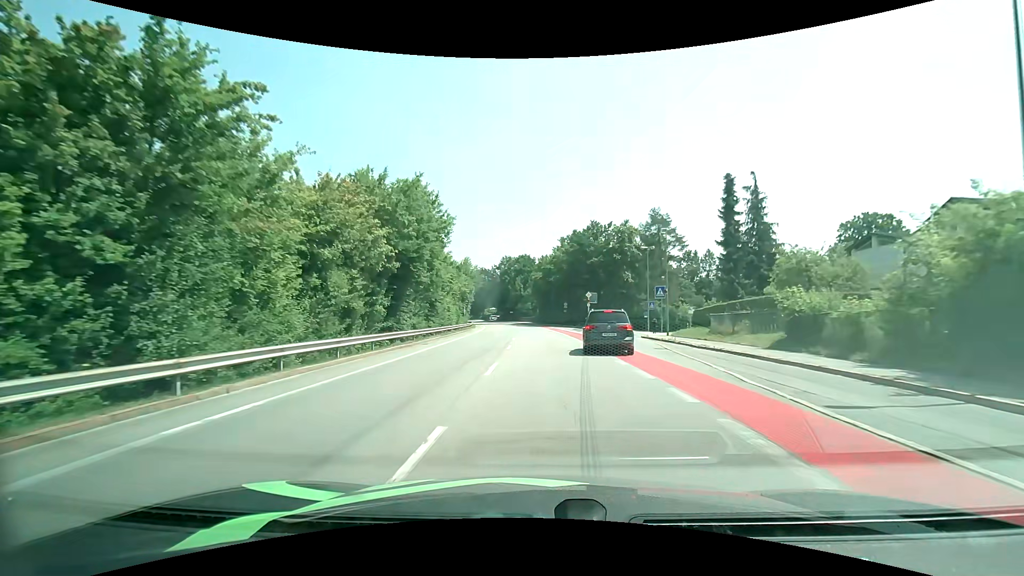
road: unclassified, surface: asphalt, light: Day
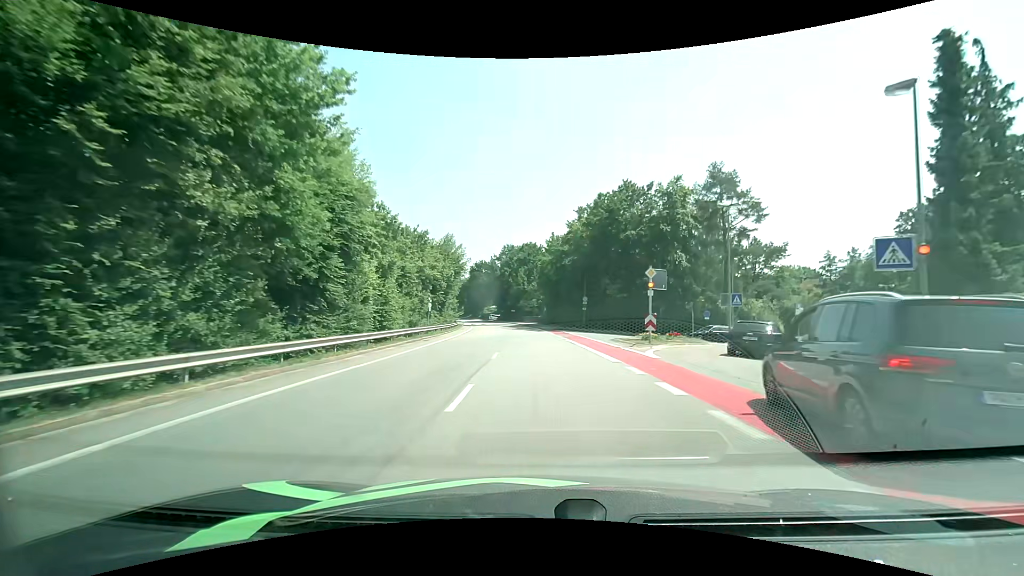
(-0.1, +23.6) m; -1°
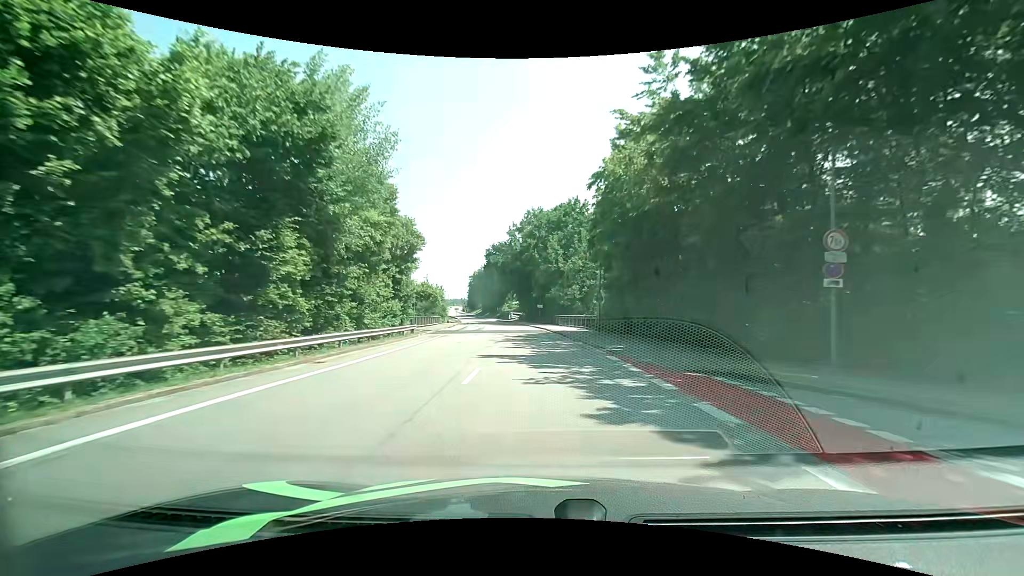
(-1.2, +43.1) m; -3°
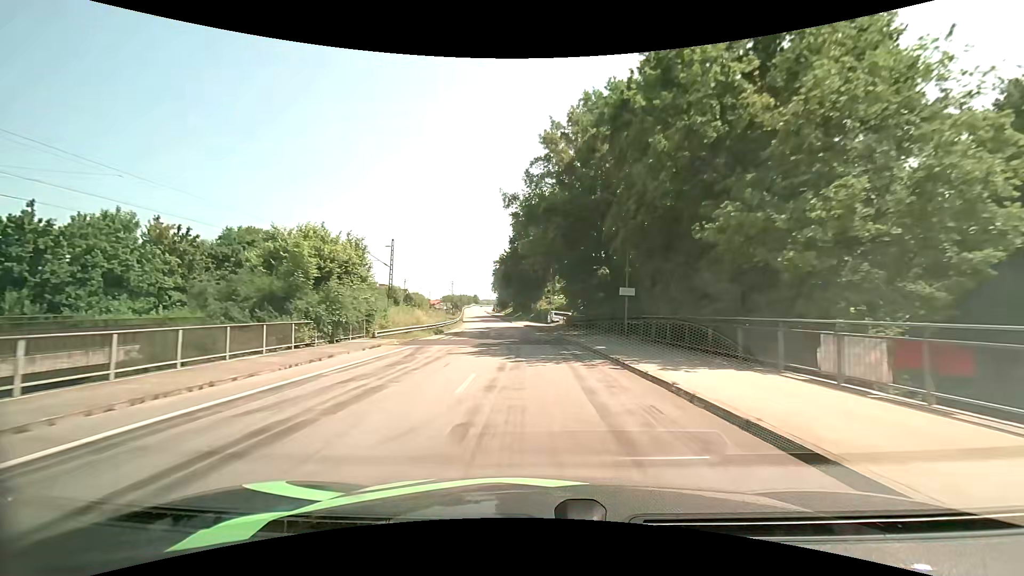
(-2.1, +46.9) m; -5°
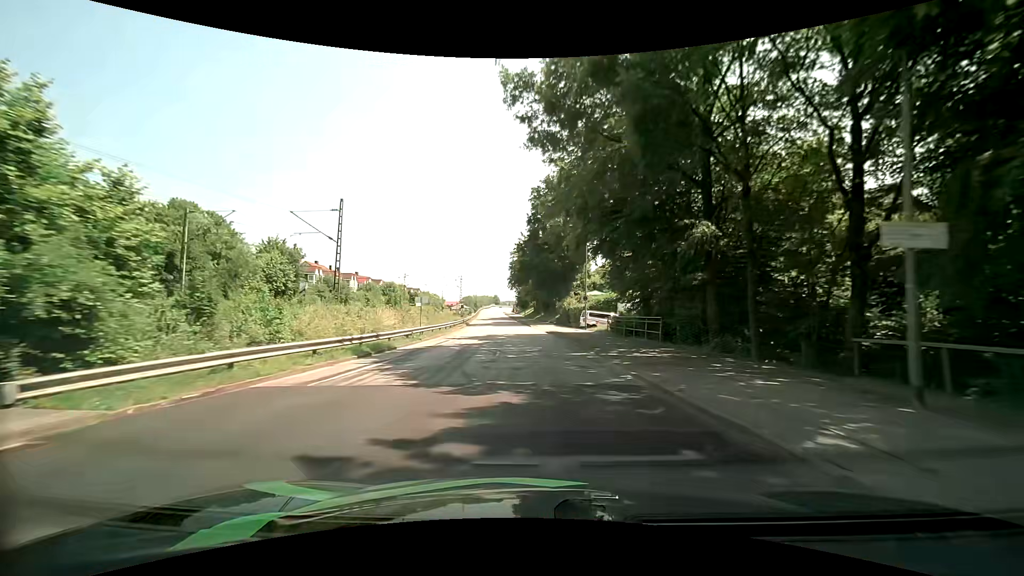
(-0.3, +19.4) m; -2°
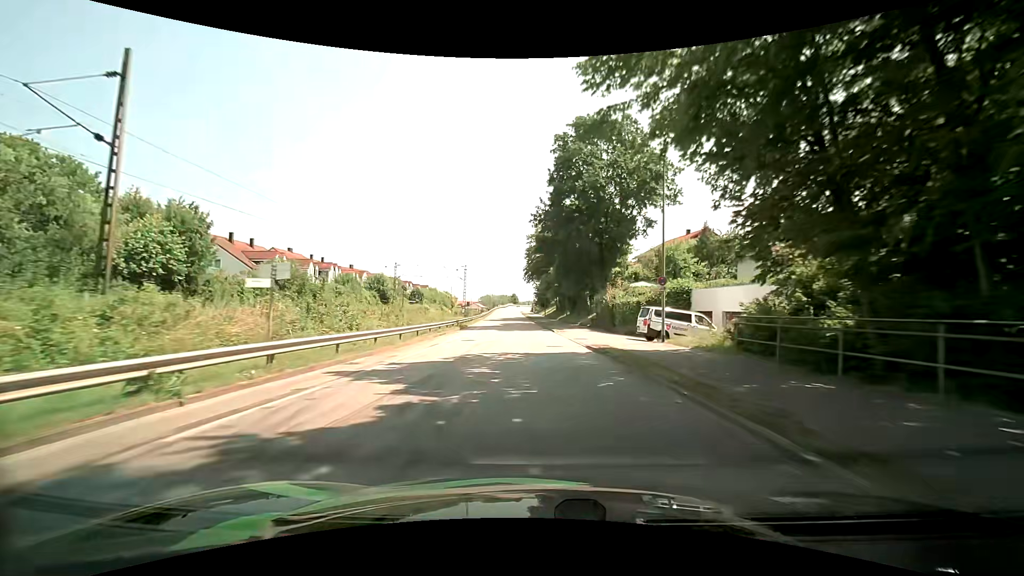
(-0.5, +19.8) m; -2°
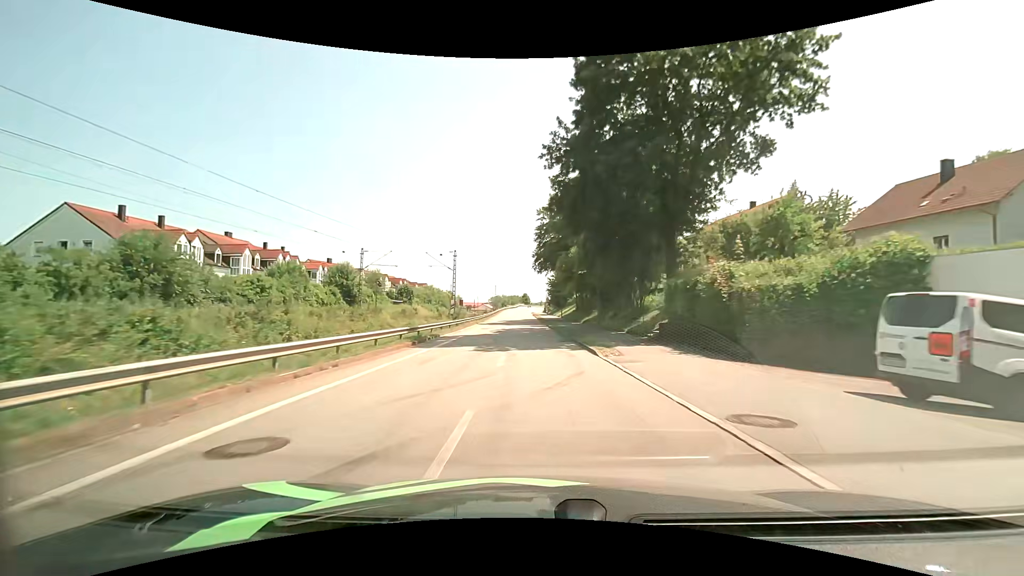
(-0.3, +20.2) m; -1°
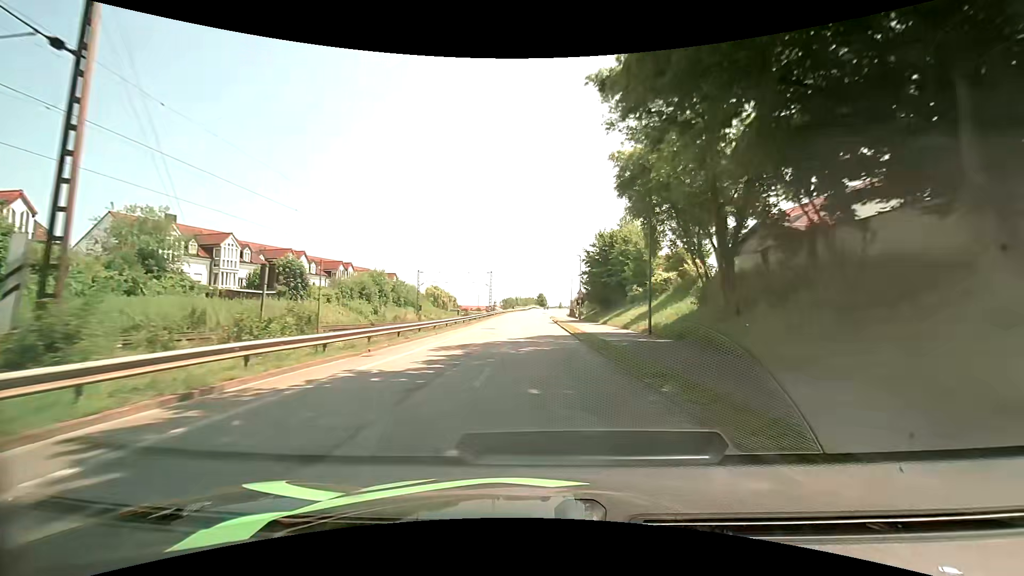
(-1.1, +49.2) m; -2°
(0, +10) (0, +20) (0, +30) (0, +40) (0, +50) (0, +60) (0, +70) (0, +80) (0, +90) (+1, +100) m
